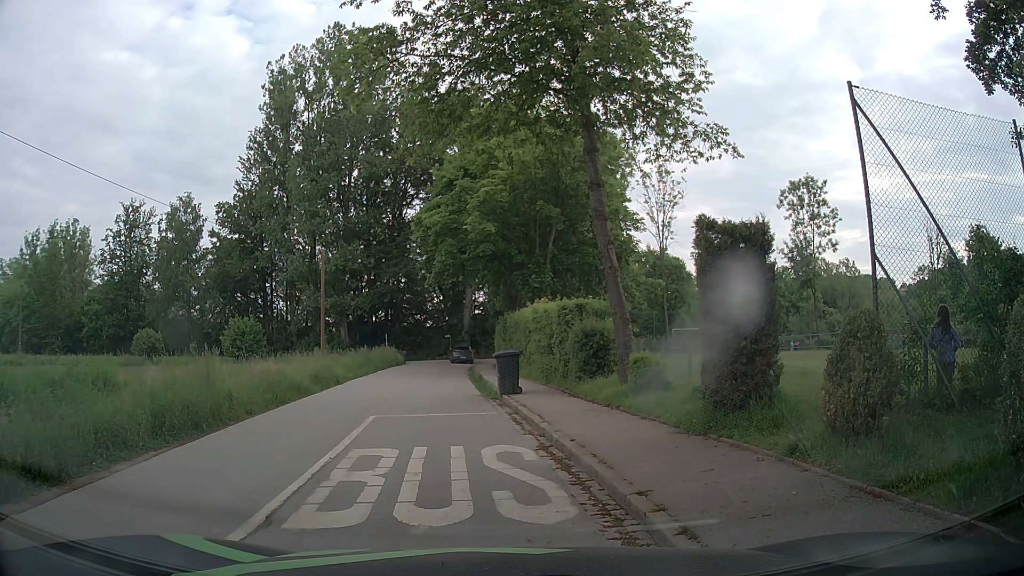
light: Day
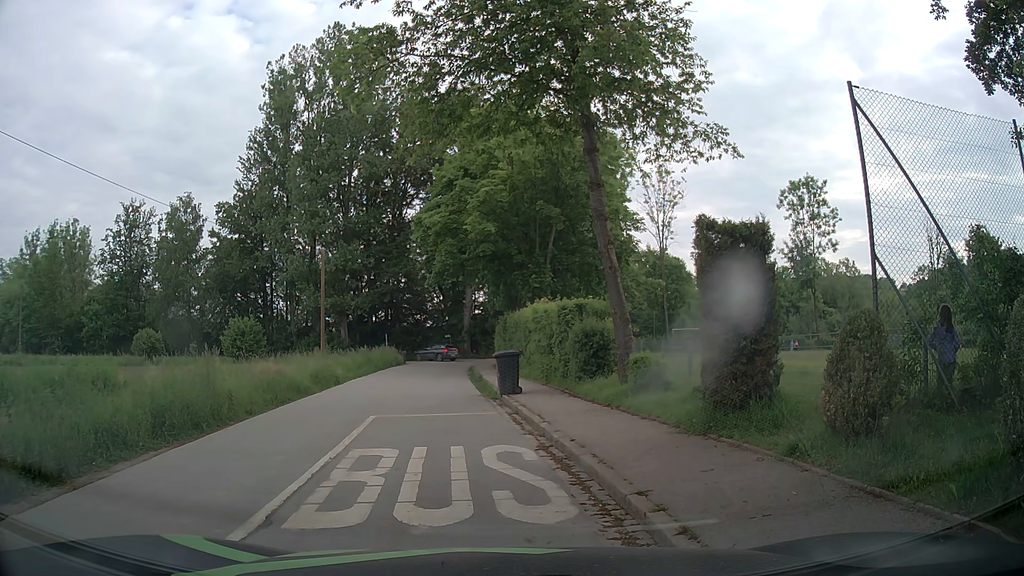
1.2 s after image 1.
(0.0, 0.0) m; 0°
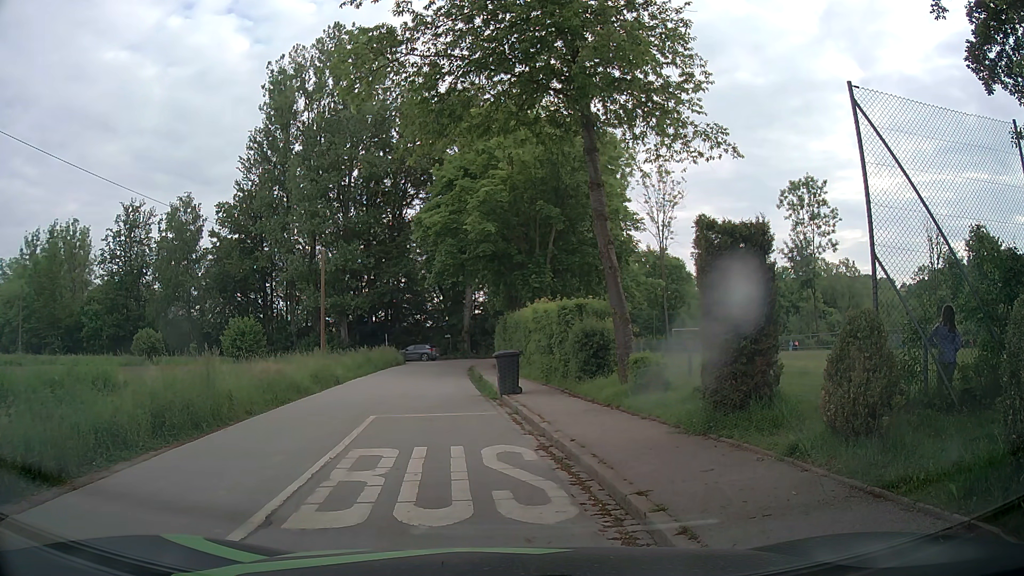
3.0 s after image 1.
(0.0, 0.0) m; 0°
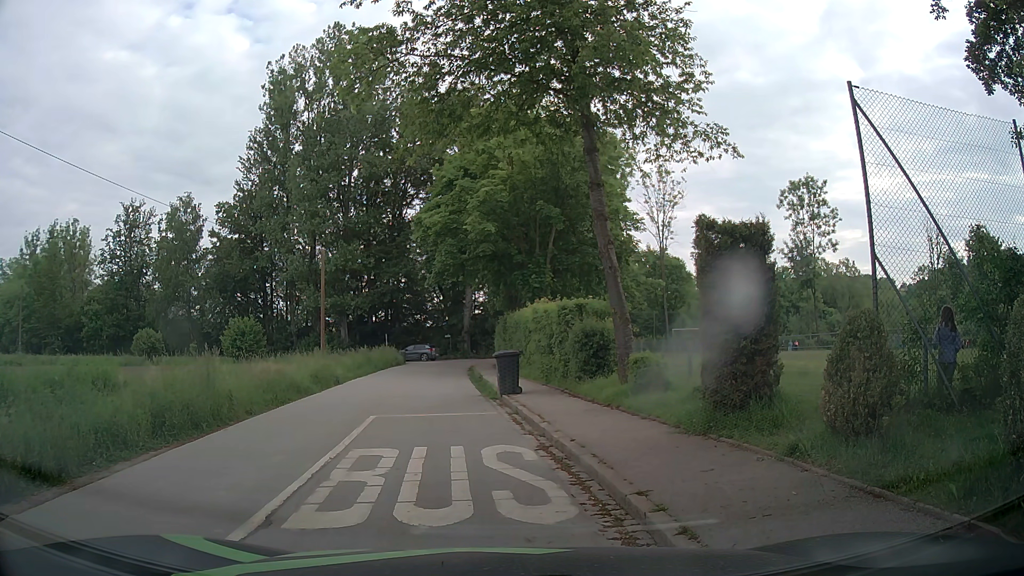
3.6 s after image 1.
(0.0, 0.0) m; 0°
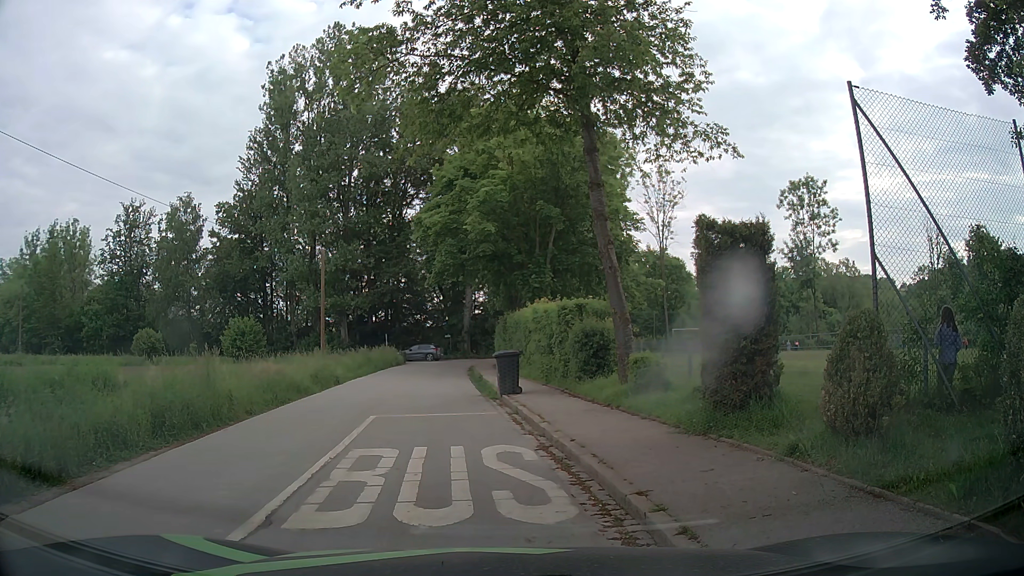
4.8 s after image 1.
(0.0, 0.0) m; 0°
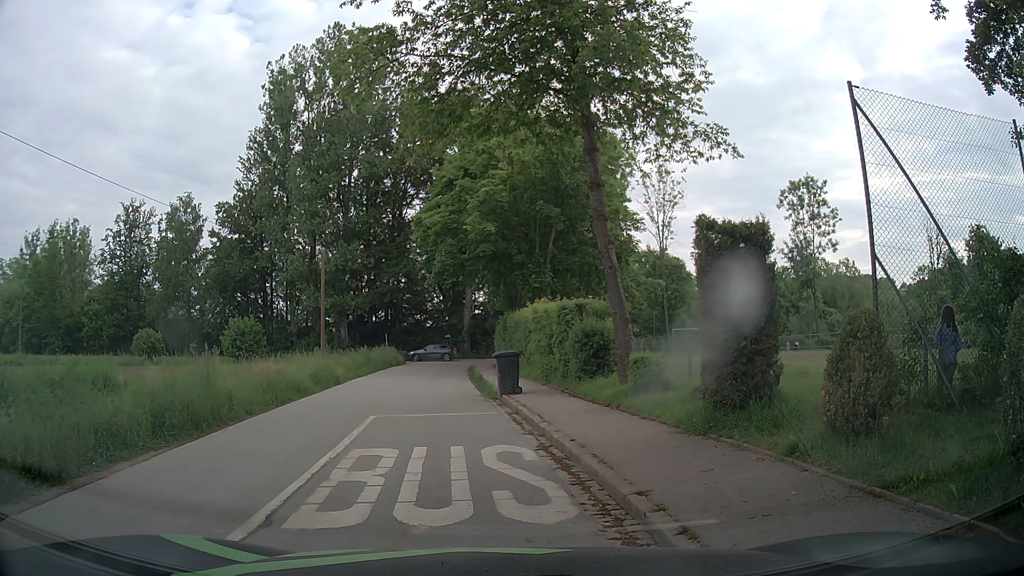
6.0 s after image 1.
(0.0, 0.0) m; 0°
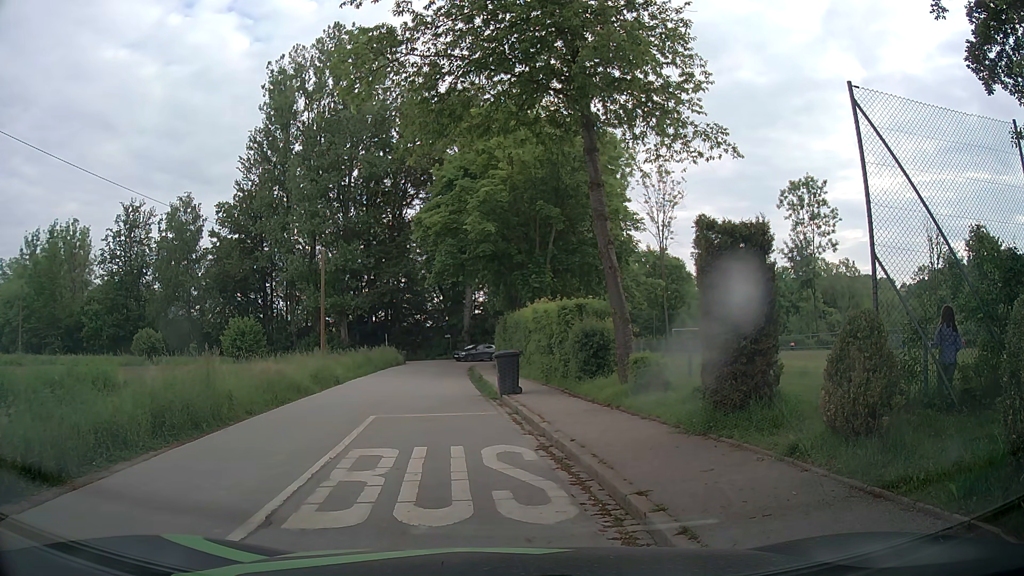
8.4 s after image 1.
(0.0, 0.0) m; 0°
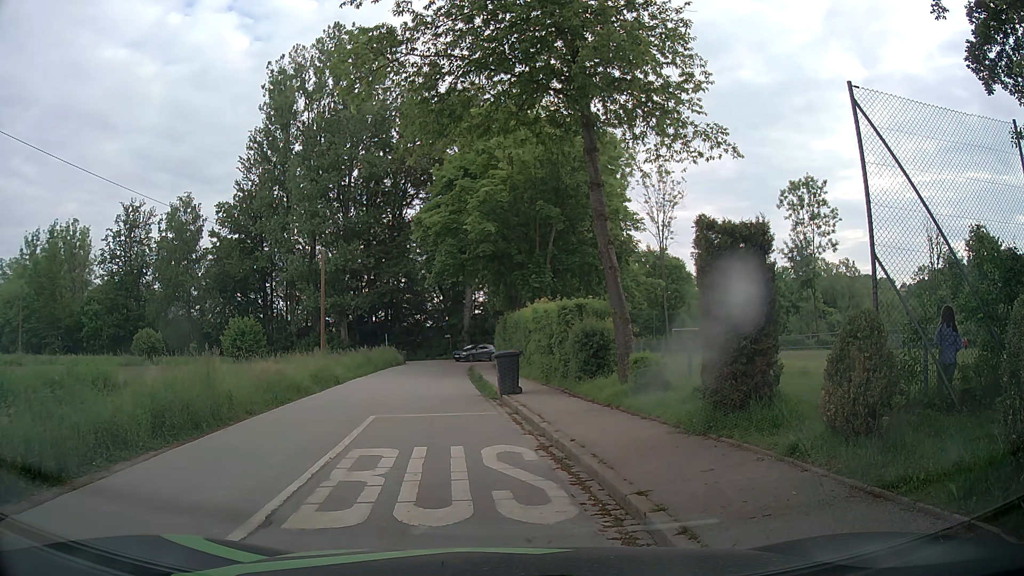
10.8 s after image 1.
(0.0, 0.0) m; 0°
